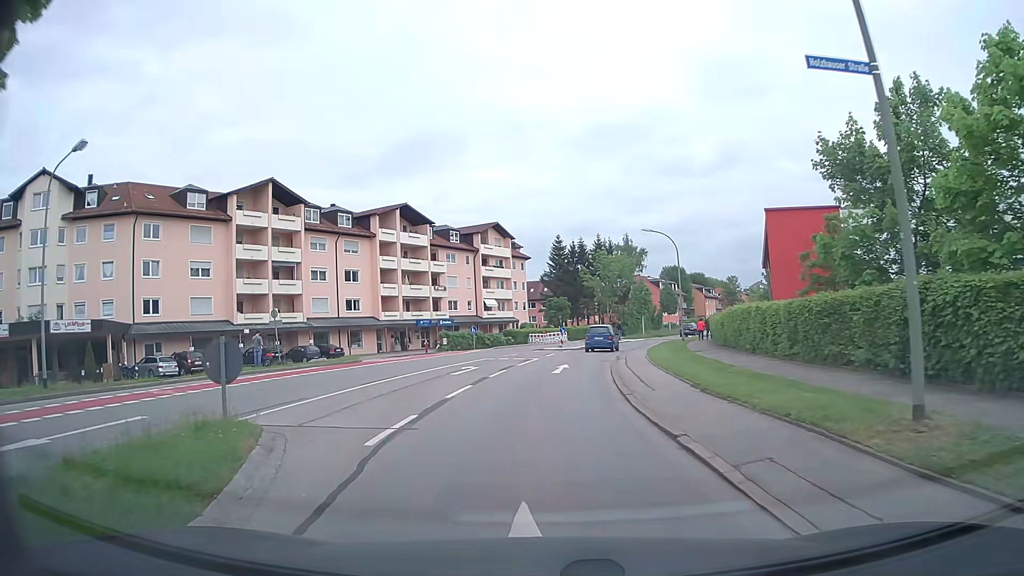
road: secondary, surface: asphalt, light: Day
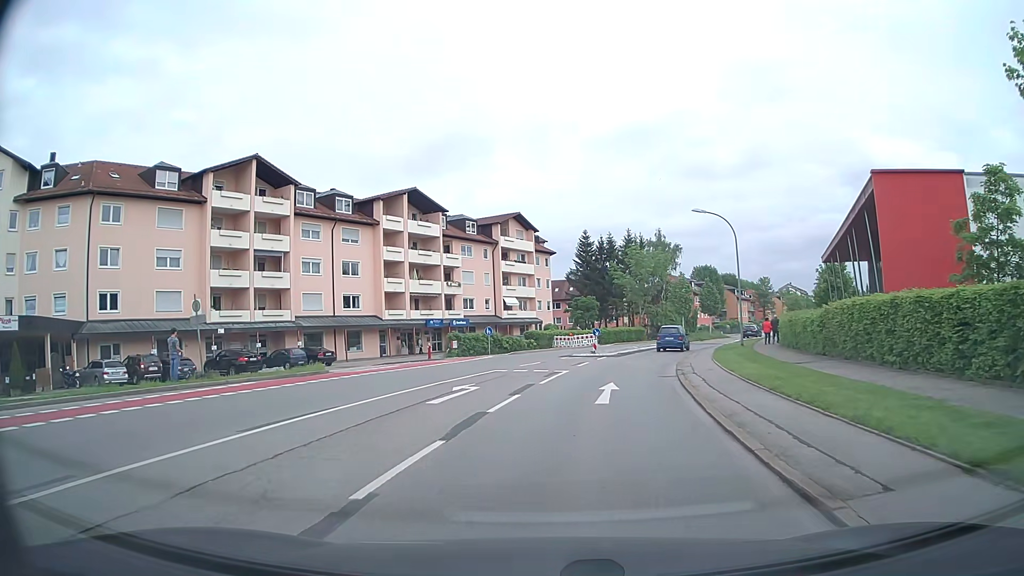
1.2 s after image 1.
(-0.2, +8.7) m; -2°
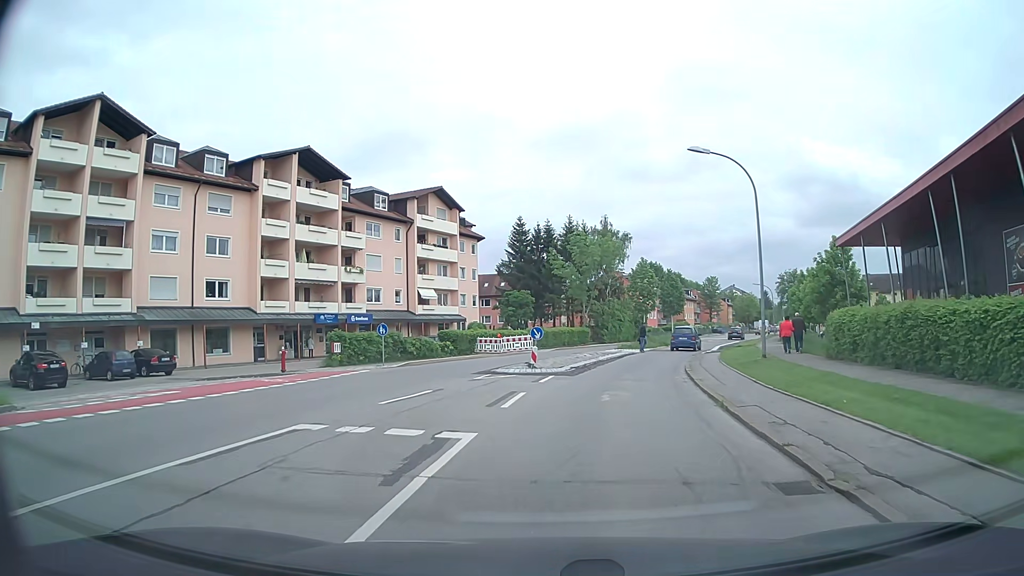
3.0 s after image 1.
(+0.6, +13.9) m; +6°
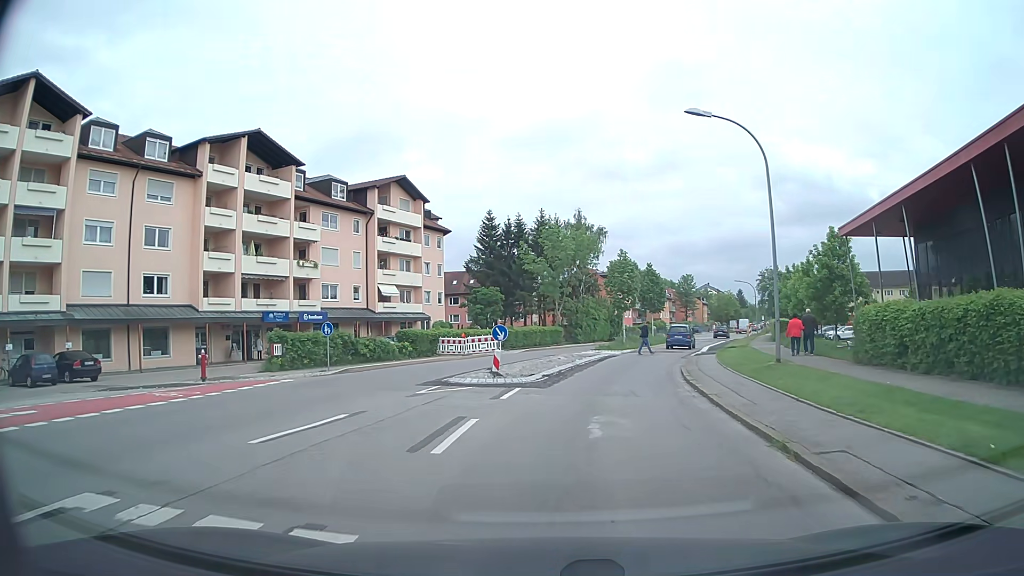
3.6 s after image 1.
(+0.1, +4.4) m; +2°
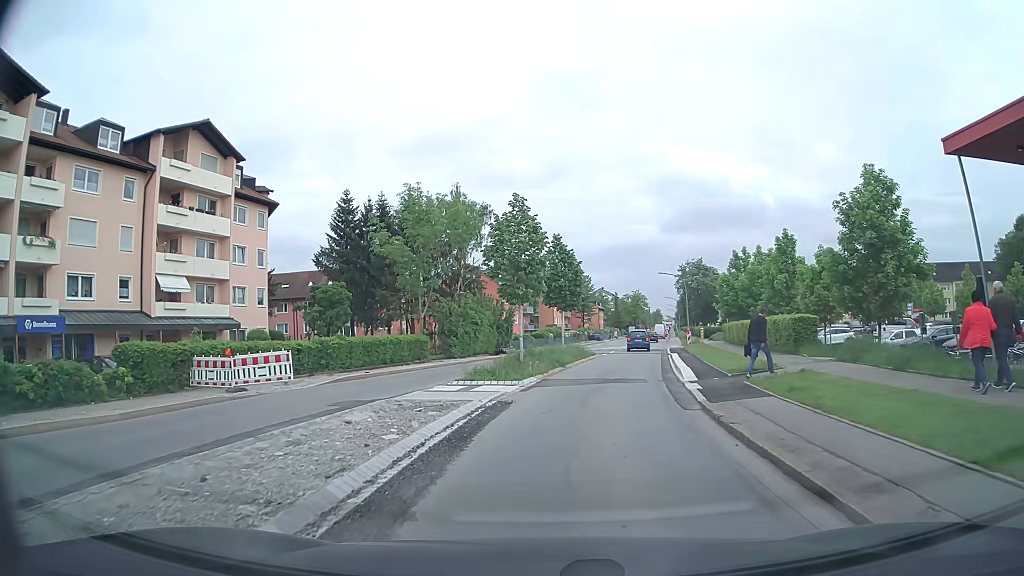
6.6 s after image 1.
(+1.8, +19.6) m; +11°
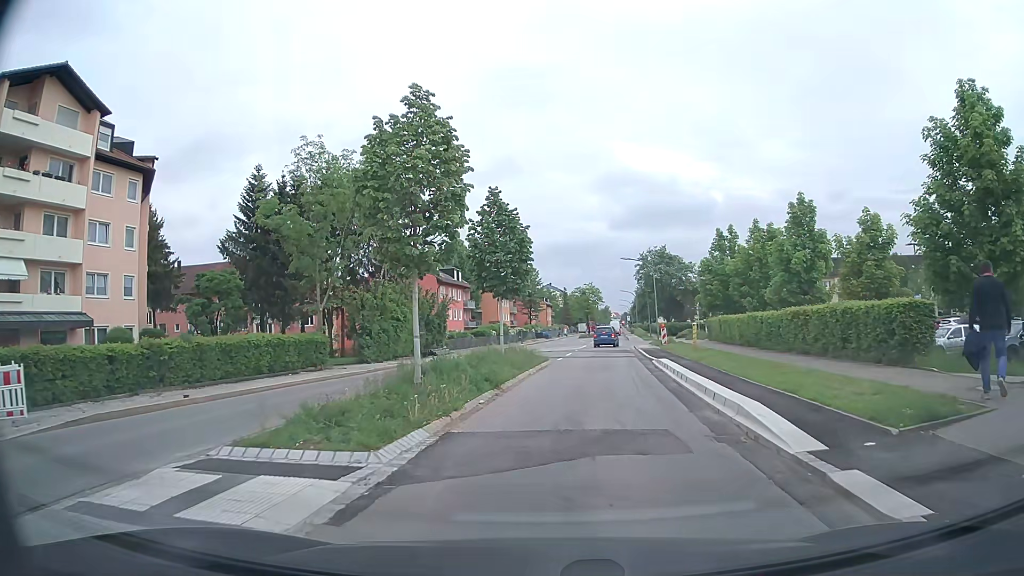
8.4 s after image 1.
(+0.3, +11.1) m; +4°
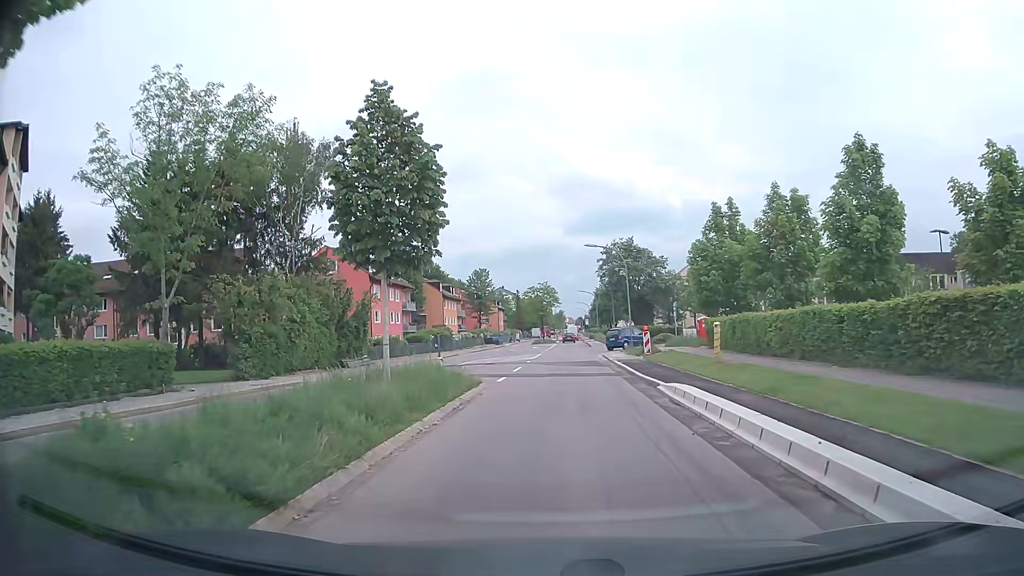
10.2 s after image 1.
(+0.5, +11.4) m; +3°
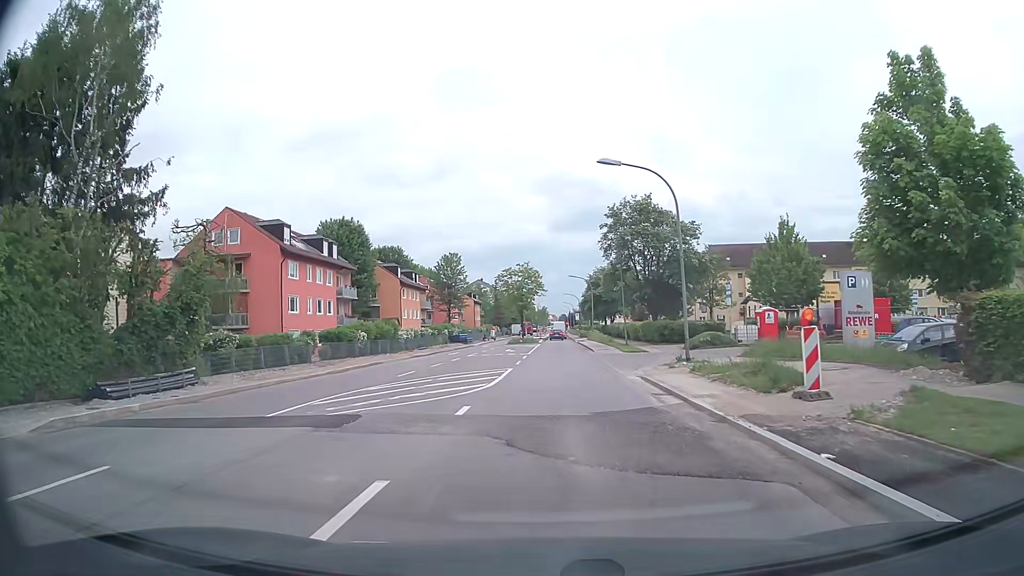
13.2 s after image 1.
(+0.6, +21.9) m; +2°
(0, +10) (0, +20) (0, +30) (+1, +40) (+1, +50) (+1, +60) (+1, +70) (+2, +80) (+2, +90) (+2, +100) m
